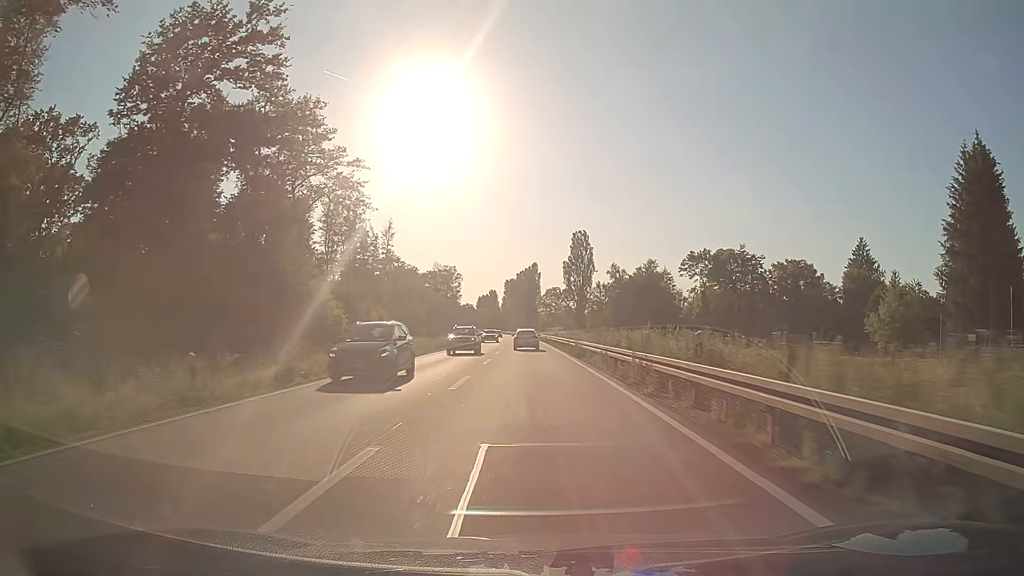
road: primary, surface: asphalt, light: Day
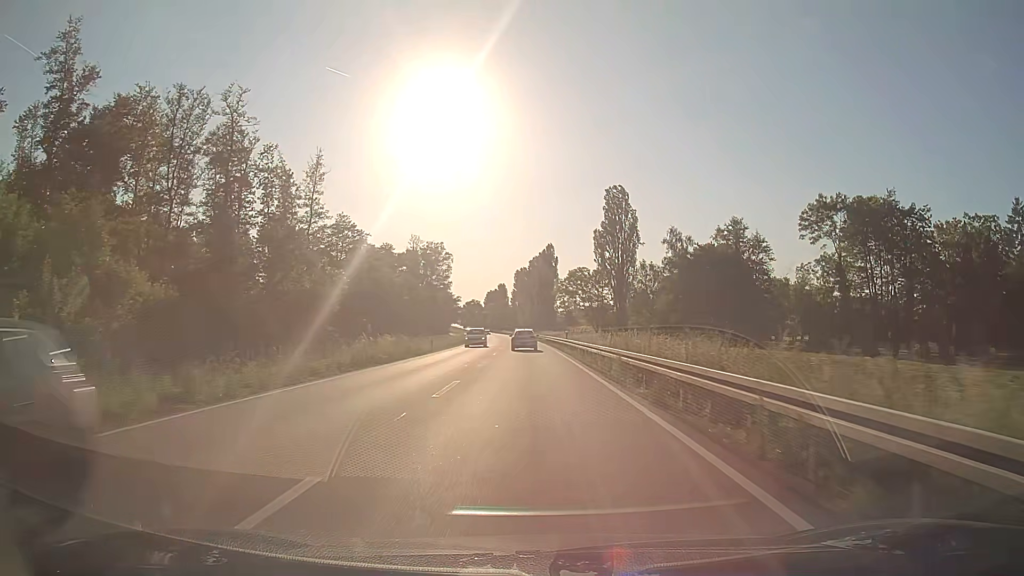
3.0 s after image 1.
(-0.5, +61.9) m; -1°
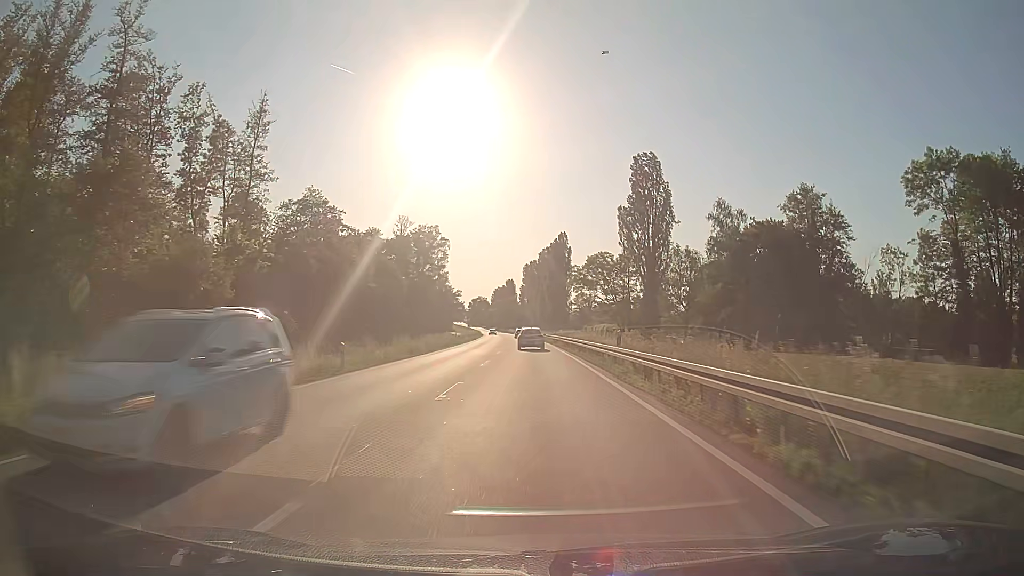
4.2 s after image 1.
(-0.3, +24.9) m; -1°
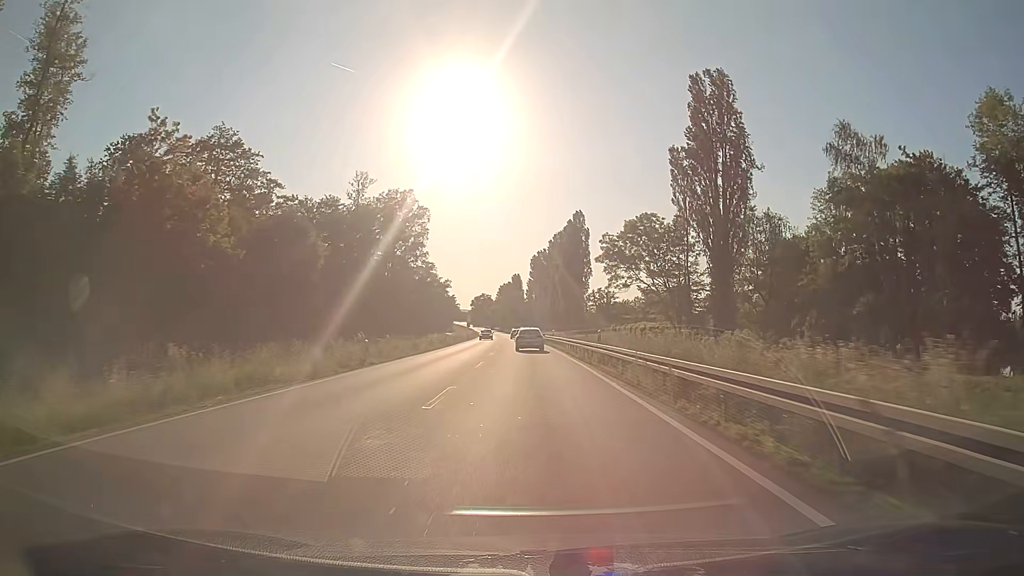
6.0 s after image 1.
(-0.2, +37.5) m; -1°
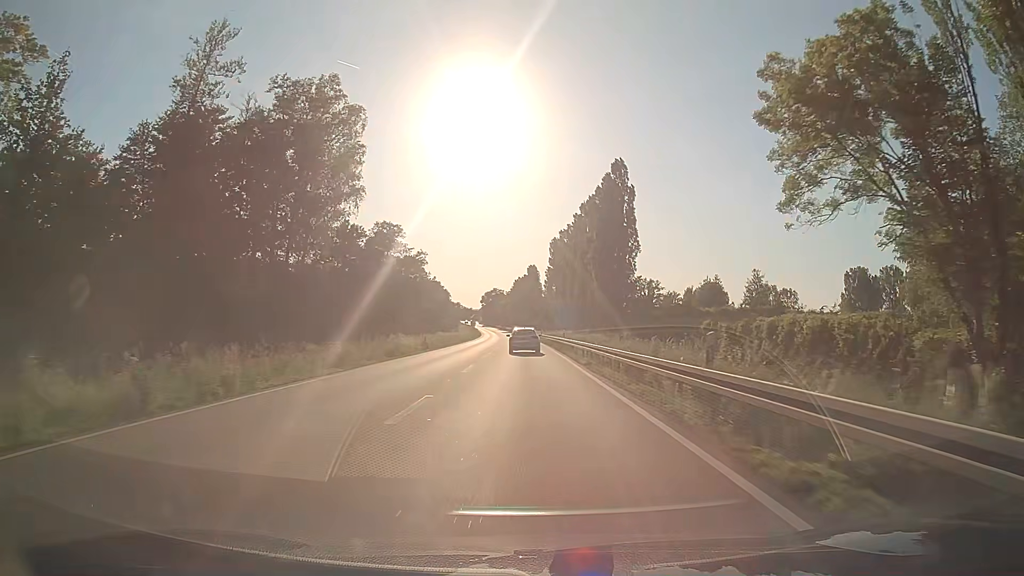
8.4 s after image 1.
(-0.5, +50.2) m; -1°
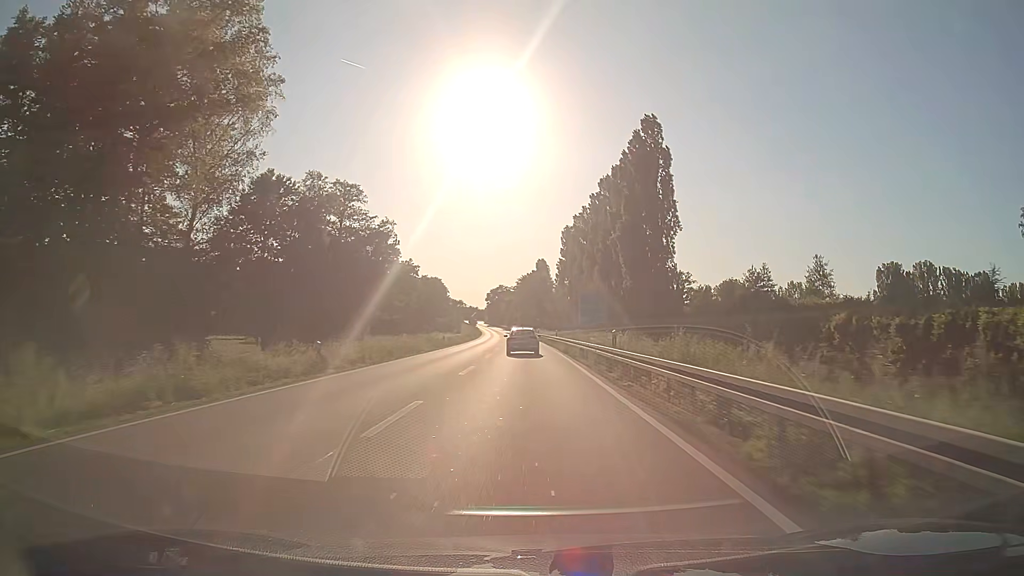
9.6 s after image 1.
(-0.2, +25.2) m; -1°
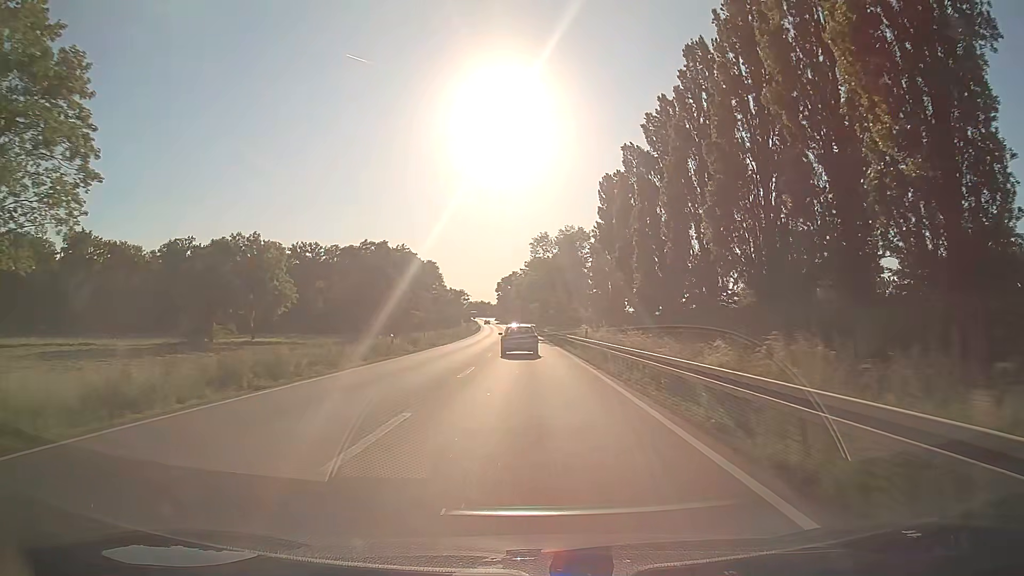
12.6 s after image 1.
(-0.8, +62.3) m; -1°
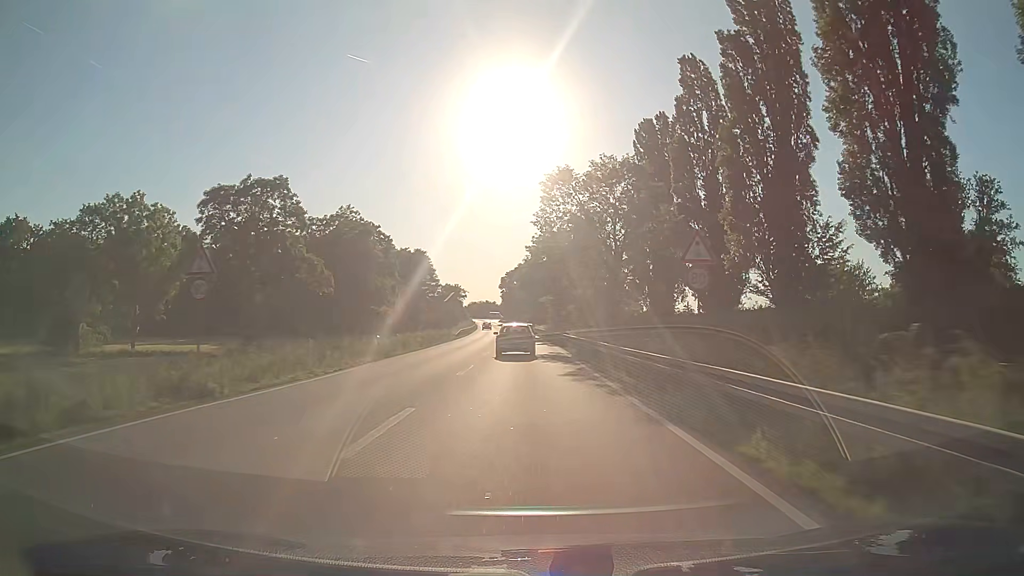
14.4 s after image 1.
(-0.4, +35.4) m; -1°
(0, +10) (0, +20) (0, +30) (0, +40) (0, +50) (-1, +60) (-1, +70) (-1, +80) (-2, +90) (-2, +100) m
